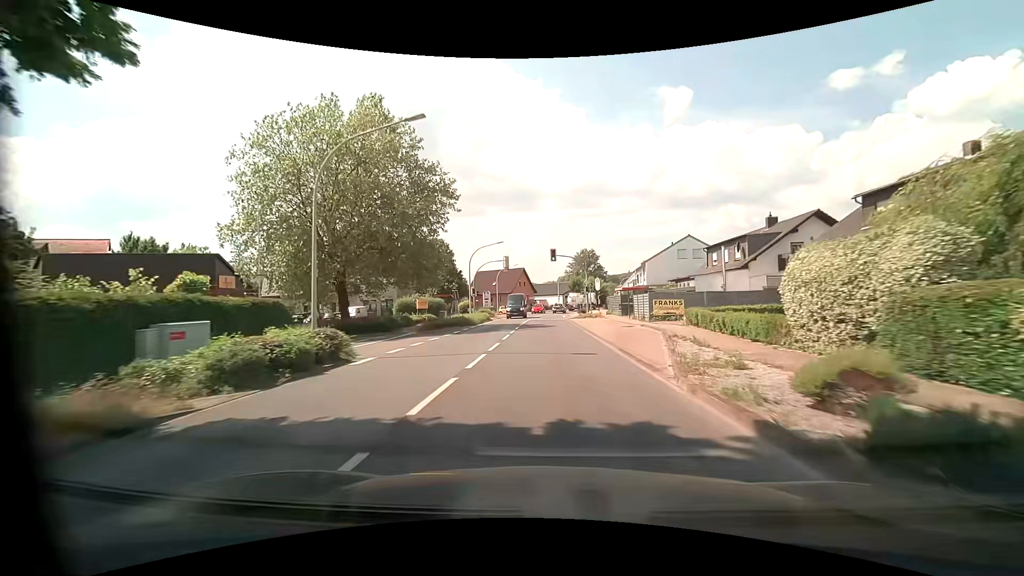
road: primary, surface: asphalt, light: Day
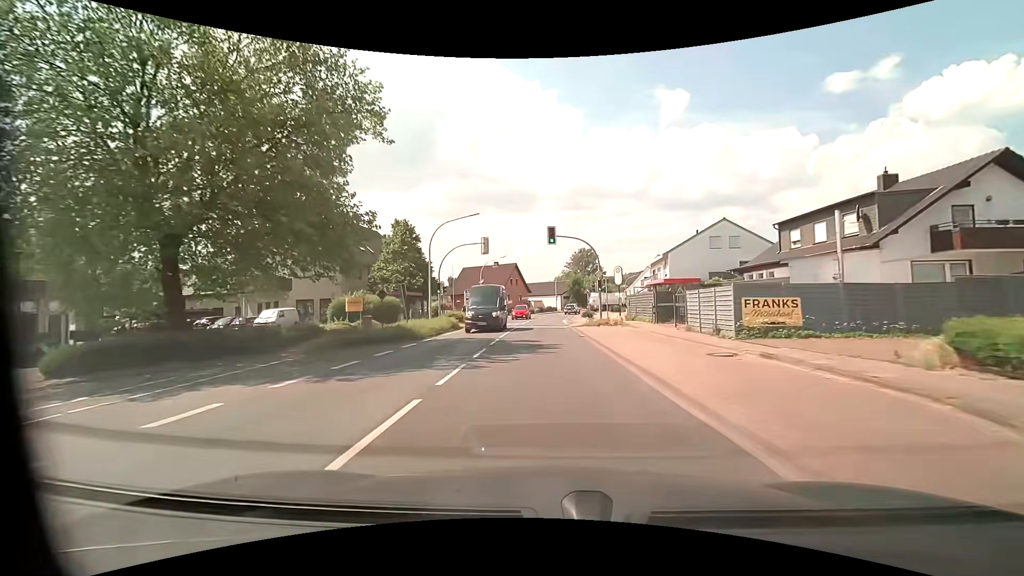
(+0.1, +15.6) m; 0°
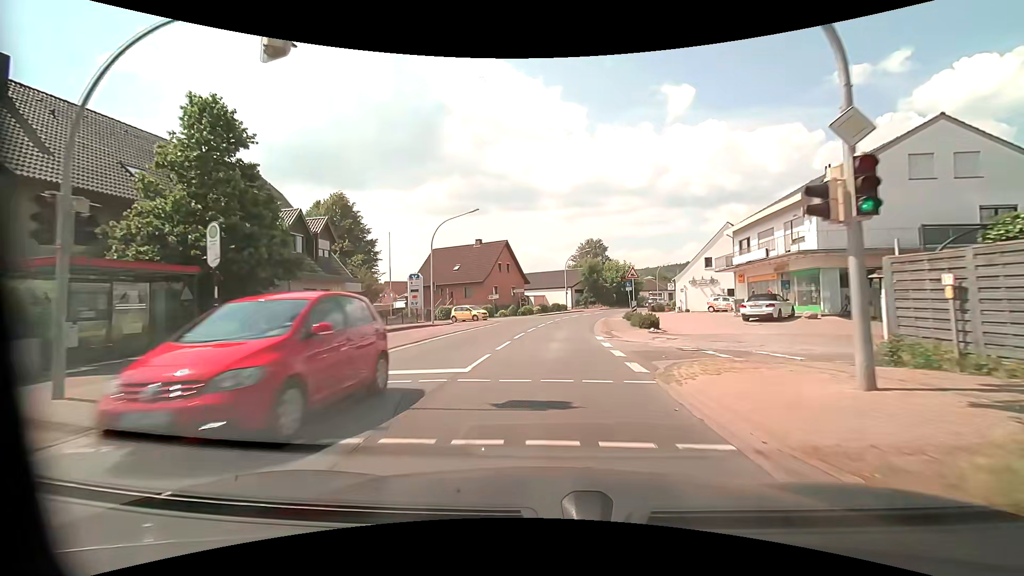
(-0.1, +29.5) m; 0°
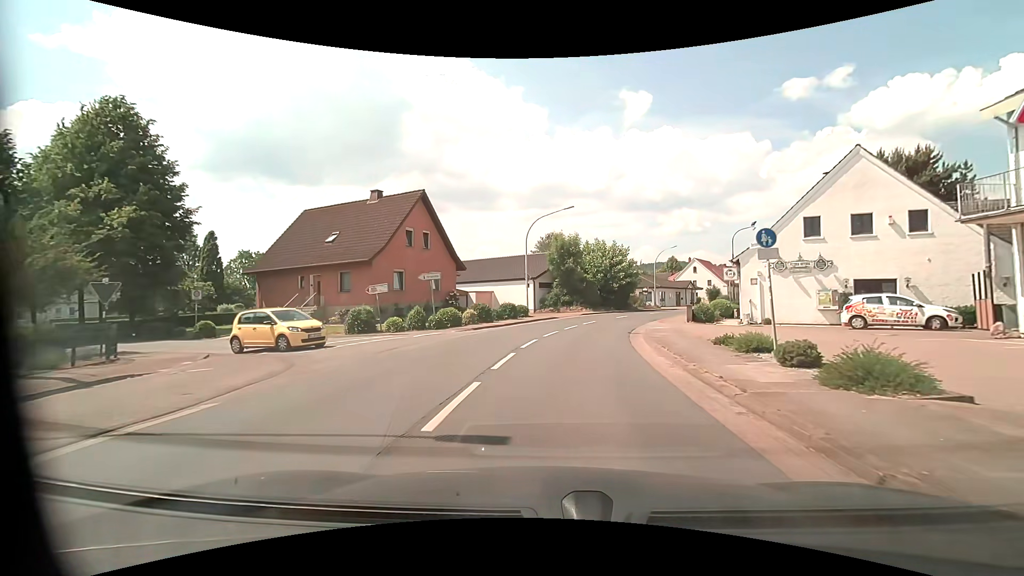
(+0.7, +27.5) m; +5°
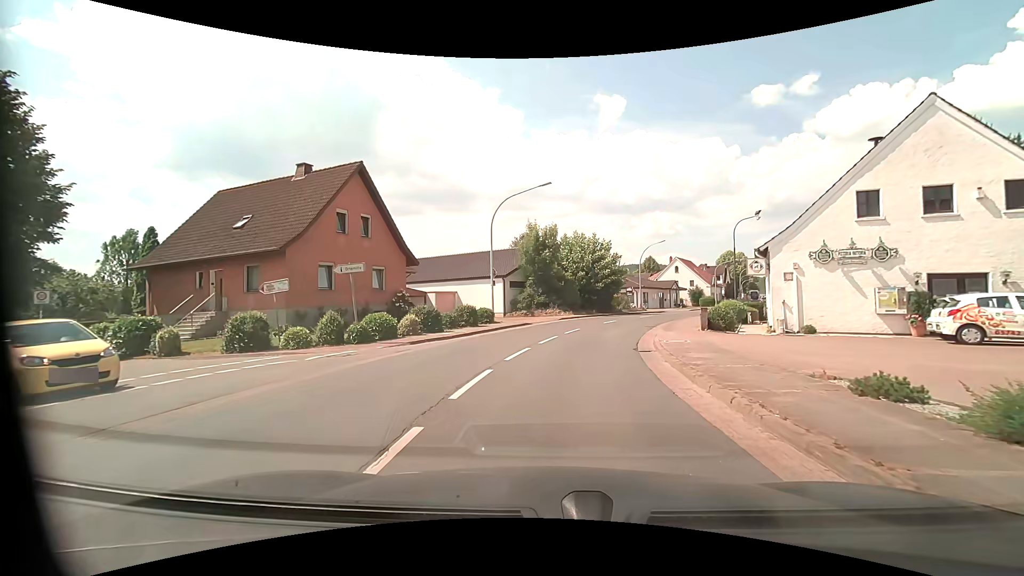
(+0.2, +7.1) m; +3°
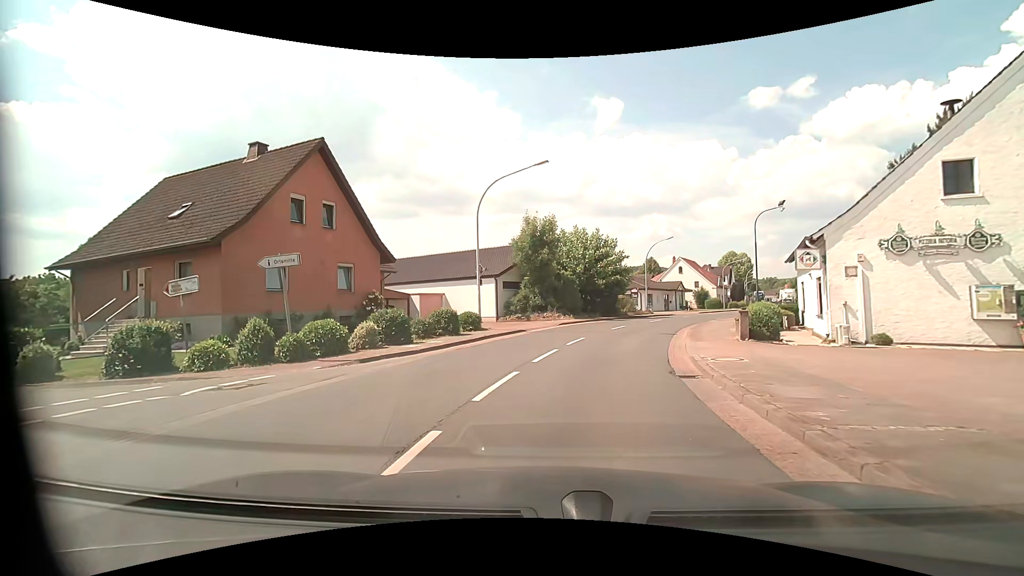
(0.0, +4.3) m; +1°
